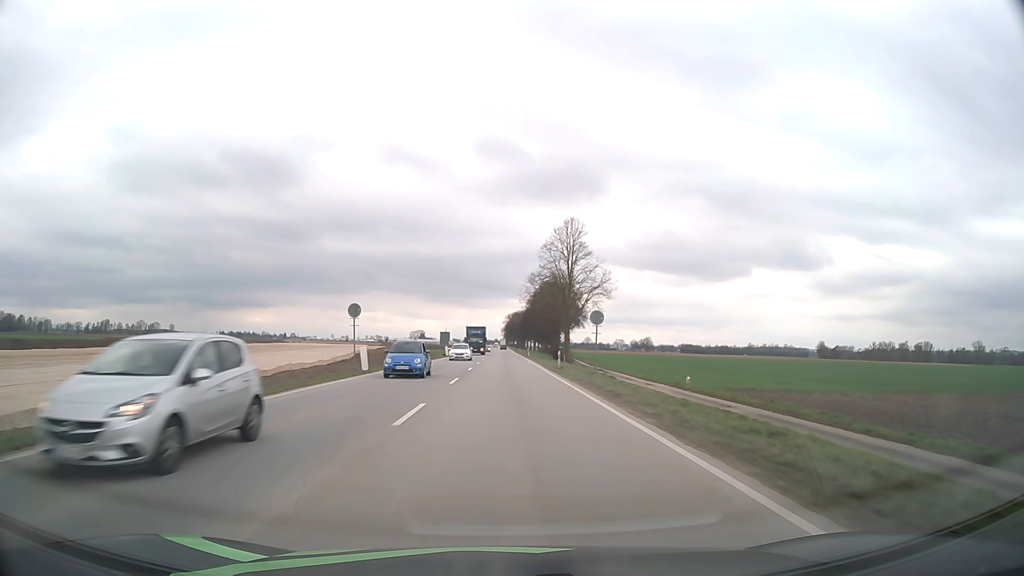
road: unclassified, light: Day
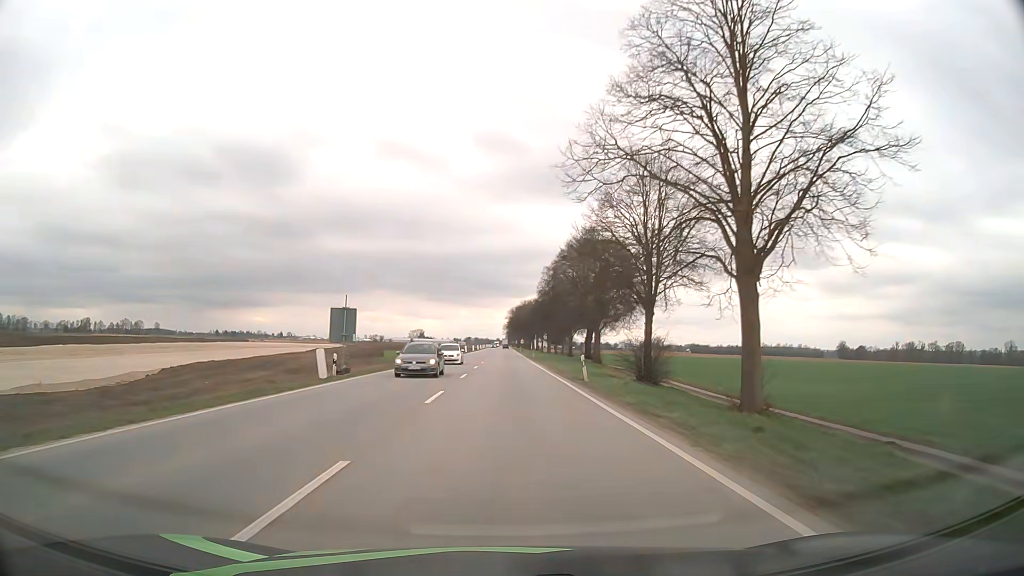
(0.0, +55.6) m; 0°
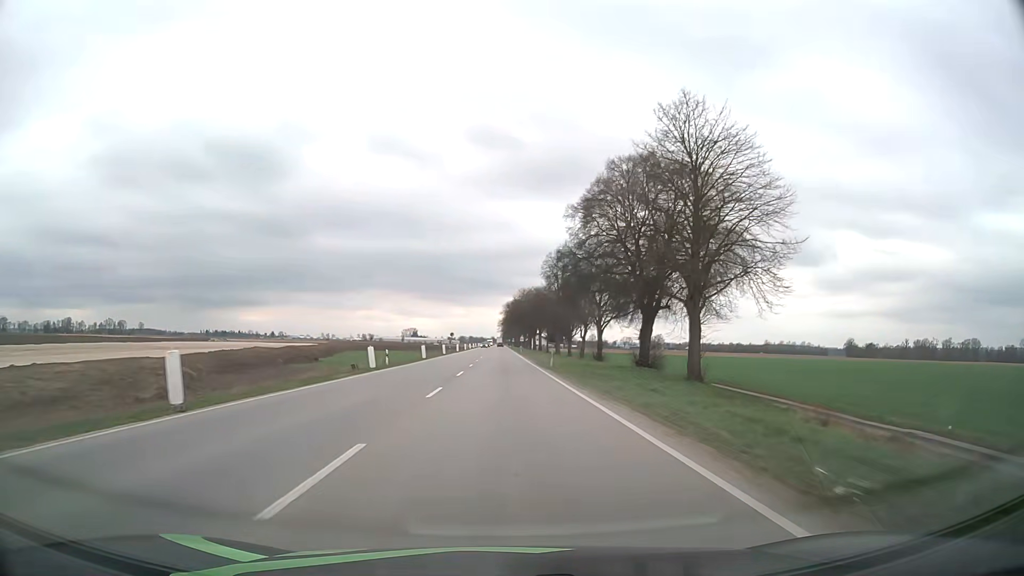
(0.0, +34.6) m; 0°
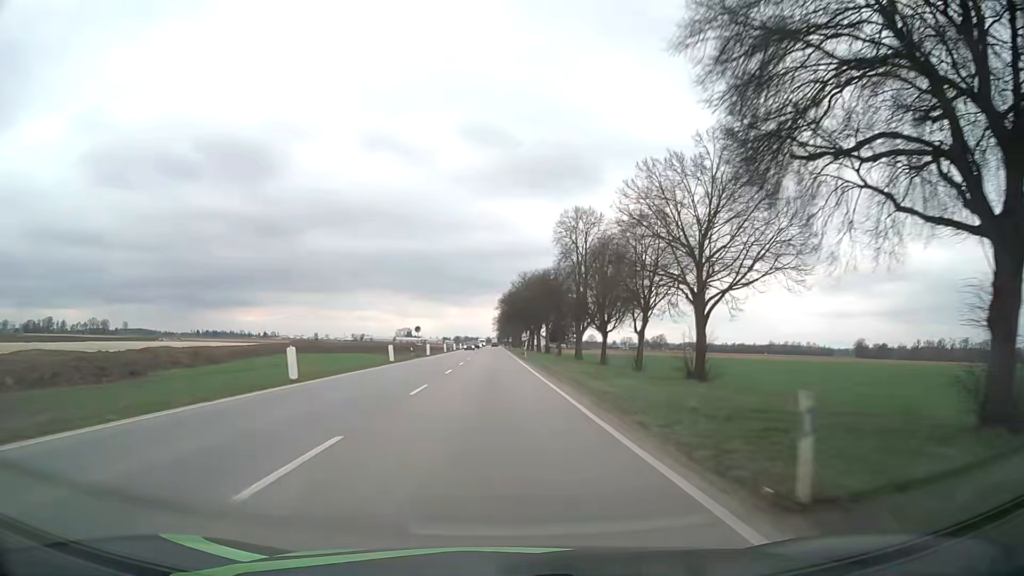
(+0.2, +35.4) m; +1°
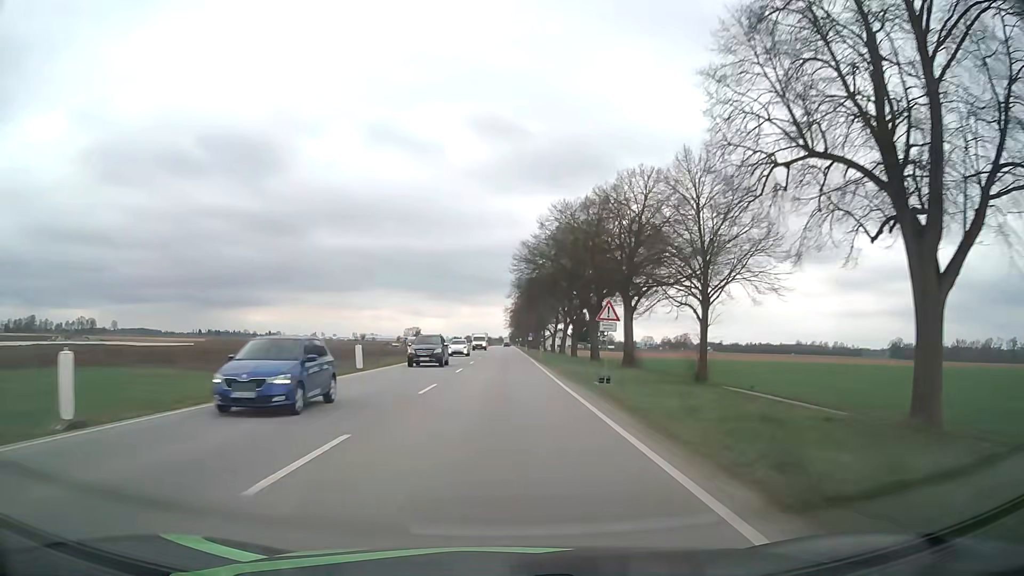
(-1.1, +59.9) m; -2°
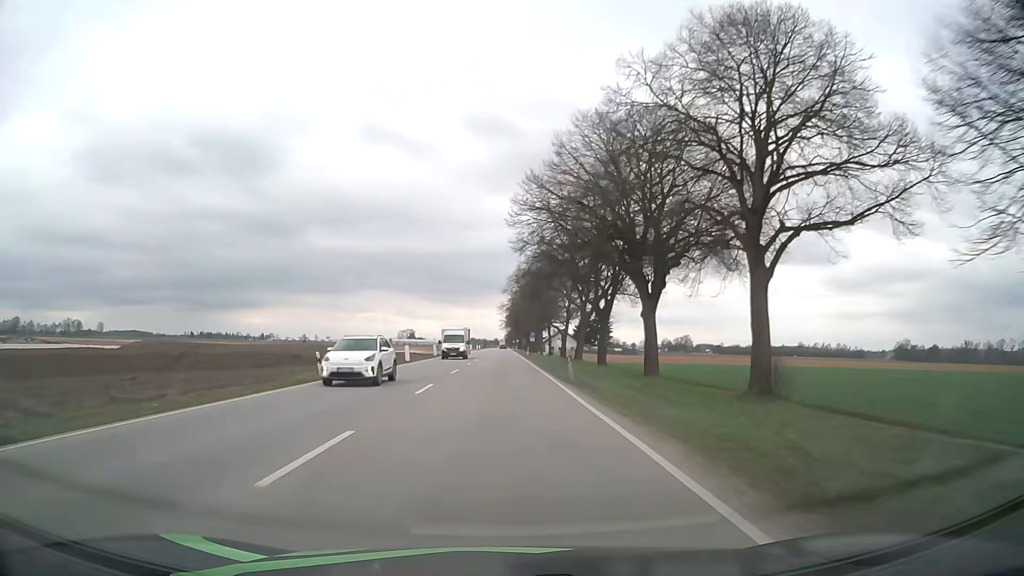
(+0.1, +24.0) m; 0°
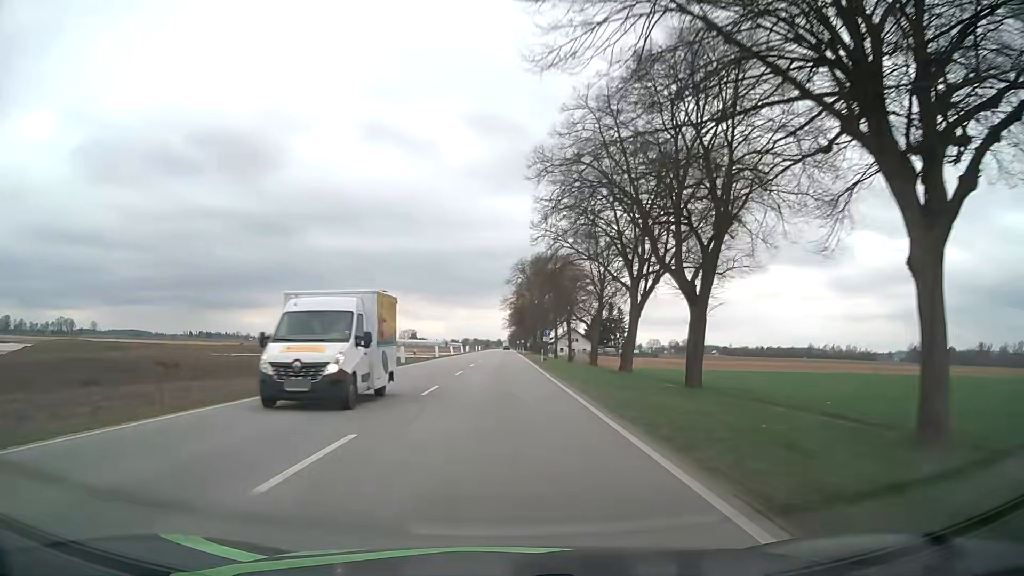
(0.0, +23.9) m; 0°
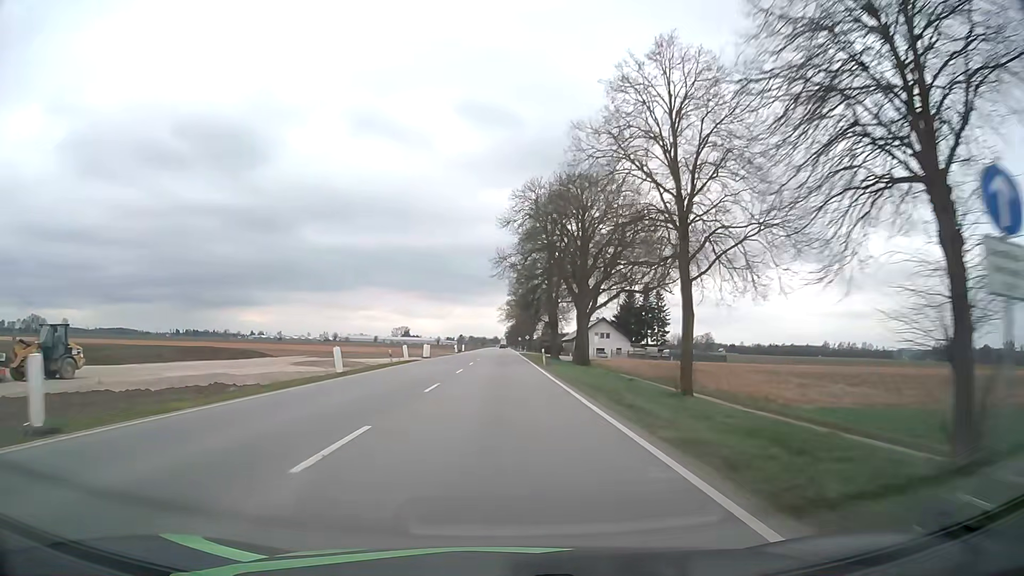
(-0.1, +59.0) m; 0°
(0, +10) (0, +20) (0, +30) (0, +40) (0, +50) (0, +60) (0, +70) (0, +80) (0, +90) (0, +100) m
